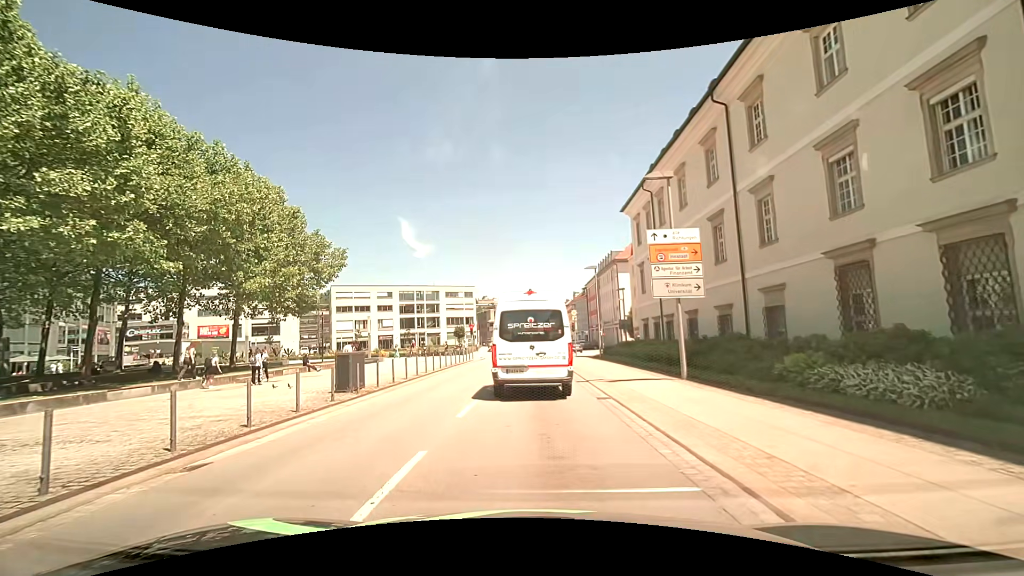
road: tertiary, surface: asphalt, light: Day
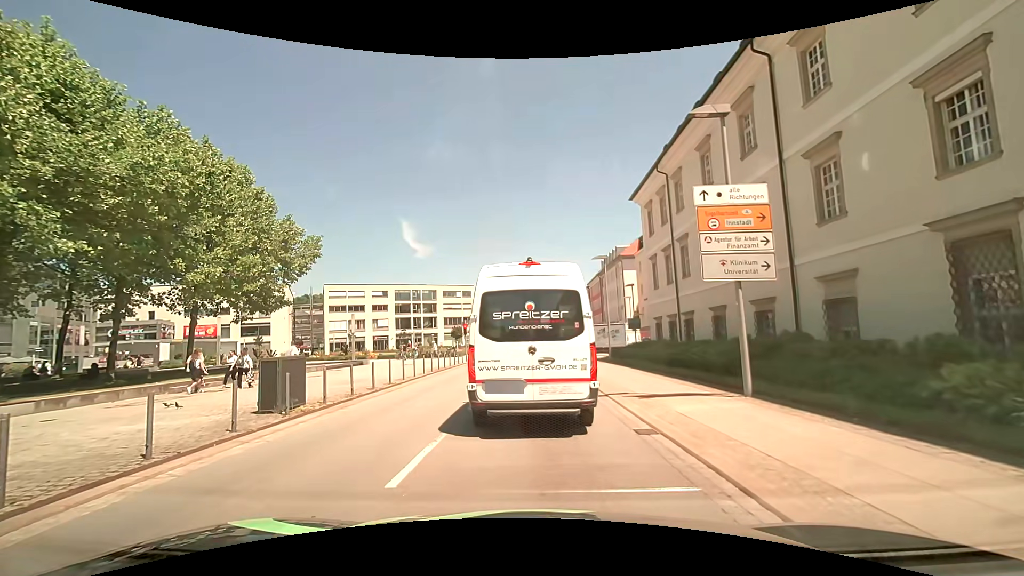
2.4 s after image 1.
(0.0, +4.4) m; +1°
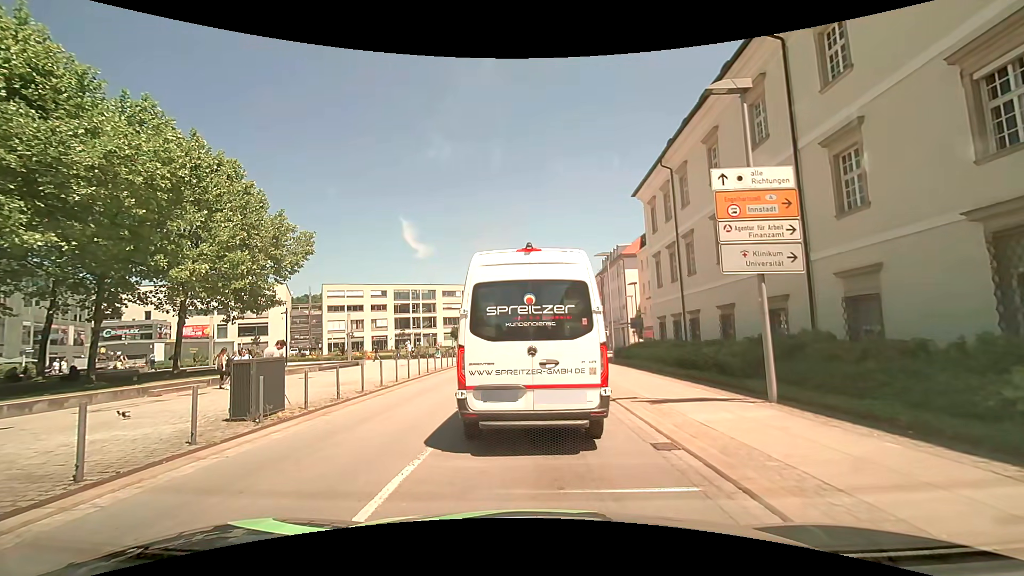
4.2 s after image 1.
(0.0, +1.0) m; 0°
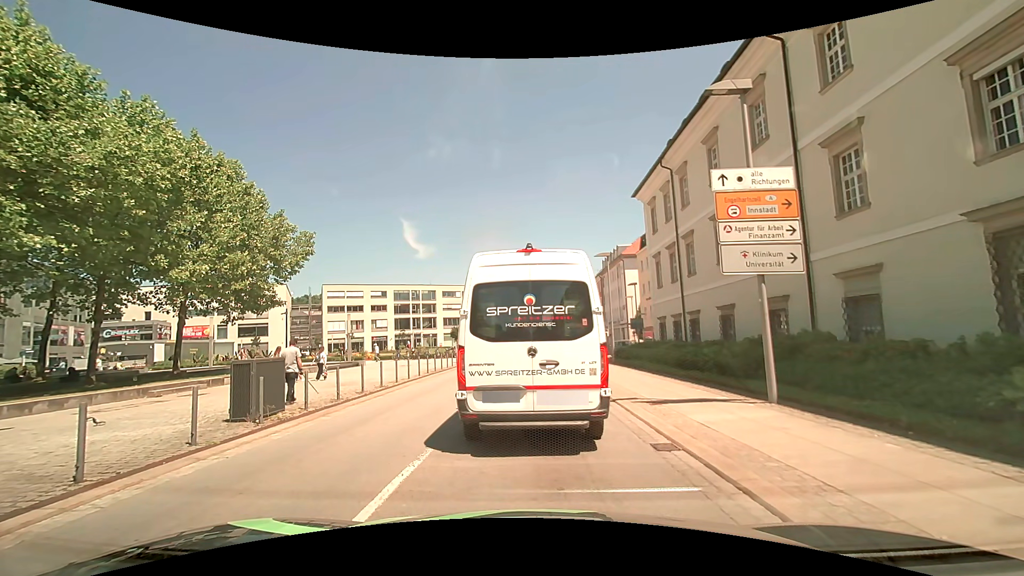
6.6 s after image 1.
(0.0, +0.1) m; 0°
(0, +10) (0, +20) (-1, +30) (0, +40) (+1, +50) (+3, +60) (+3, +70) (+2, +79) (+1, +89) (+1, +99) m
